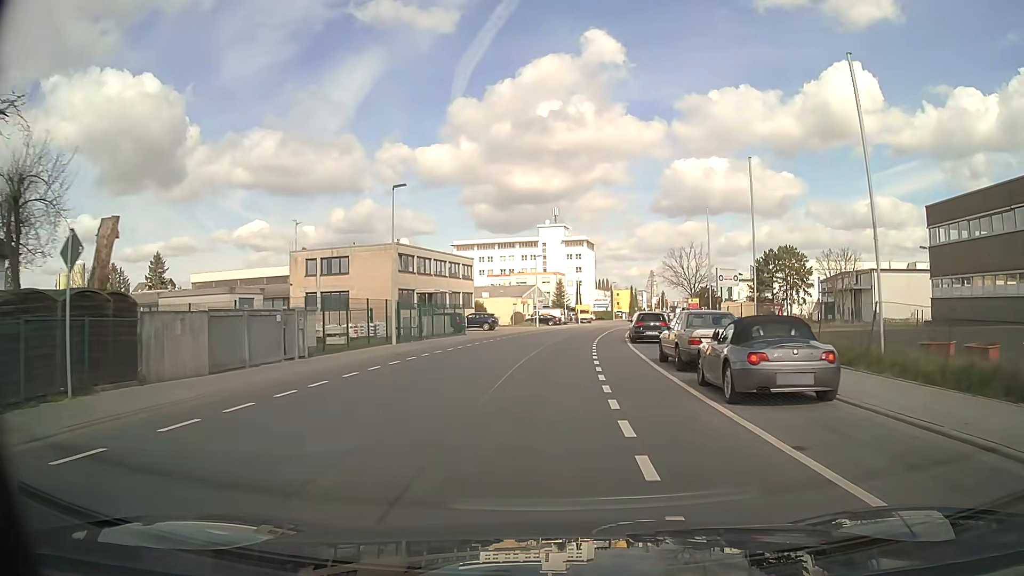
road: tertiary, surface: asphalt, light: Day
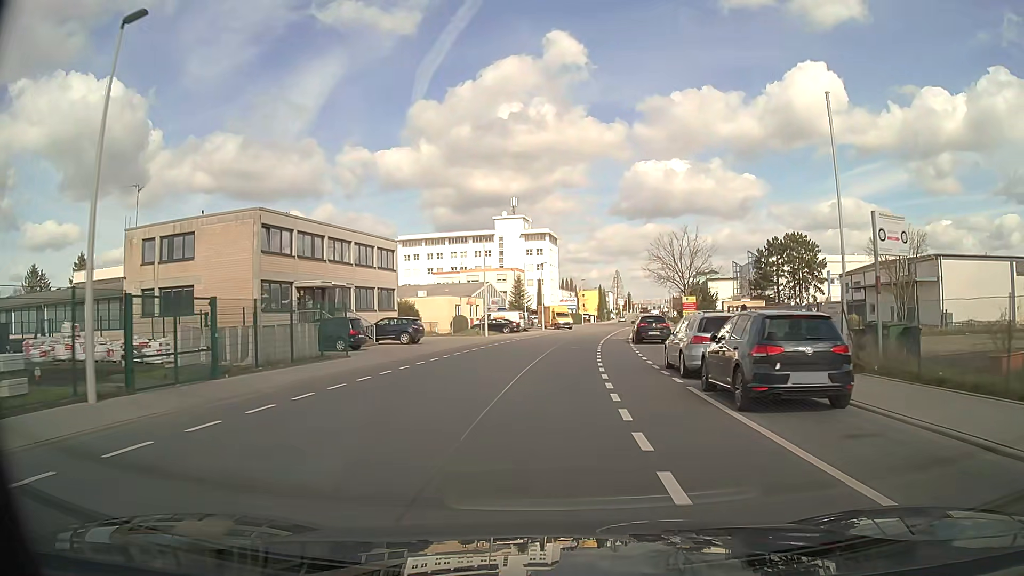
(+0.6, +21.2) m; +3°
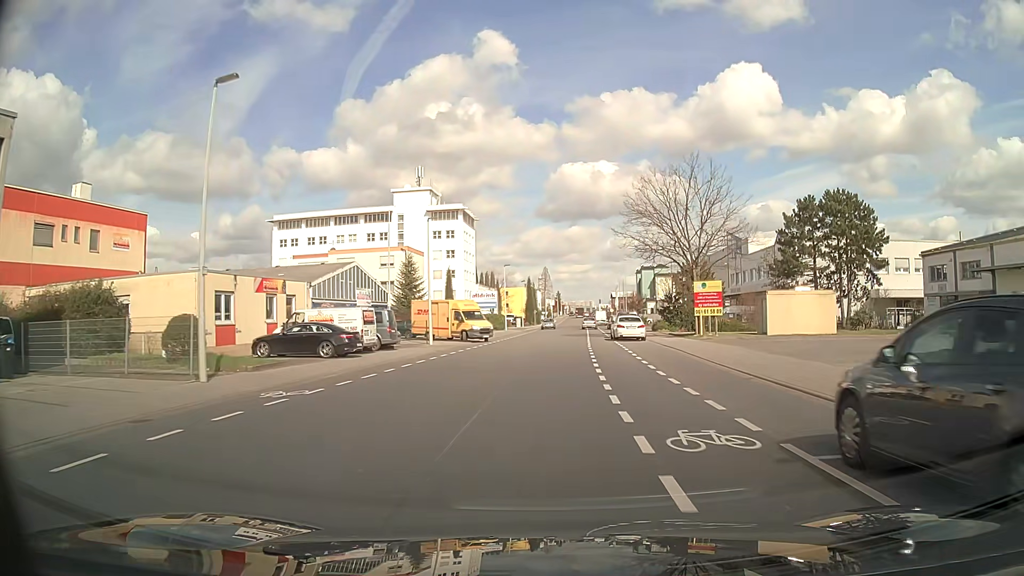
(+2.1, +36.3) m; +6°
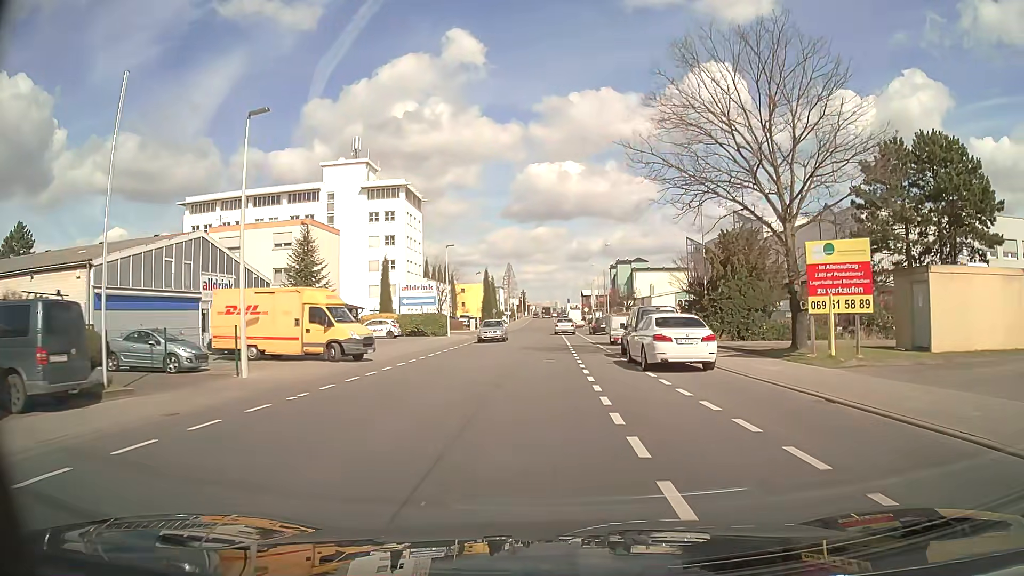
(+0.7, +22.4) m; +3°
